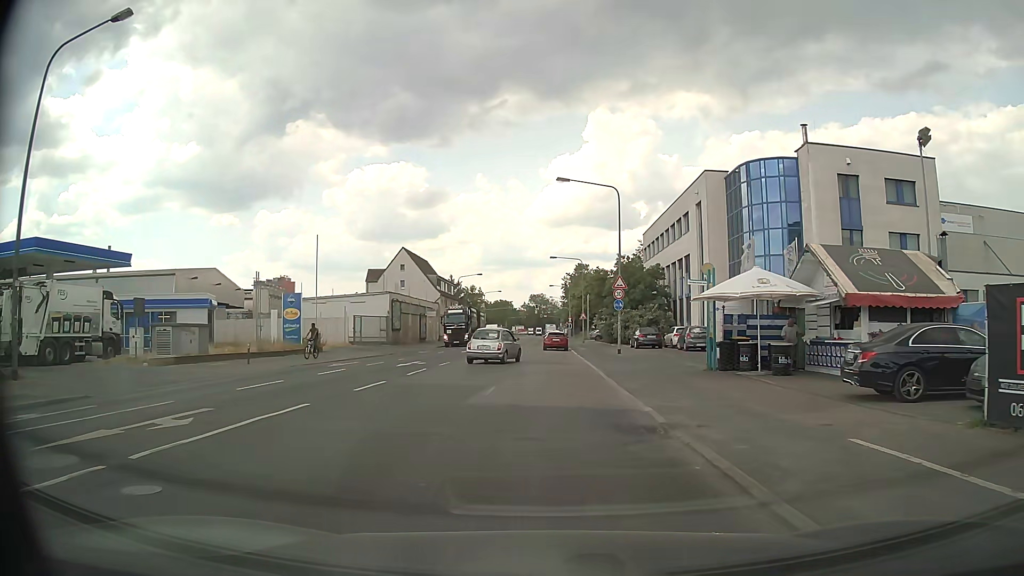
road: secondary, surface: asphalt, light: Day
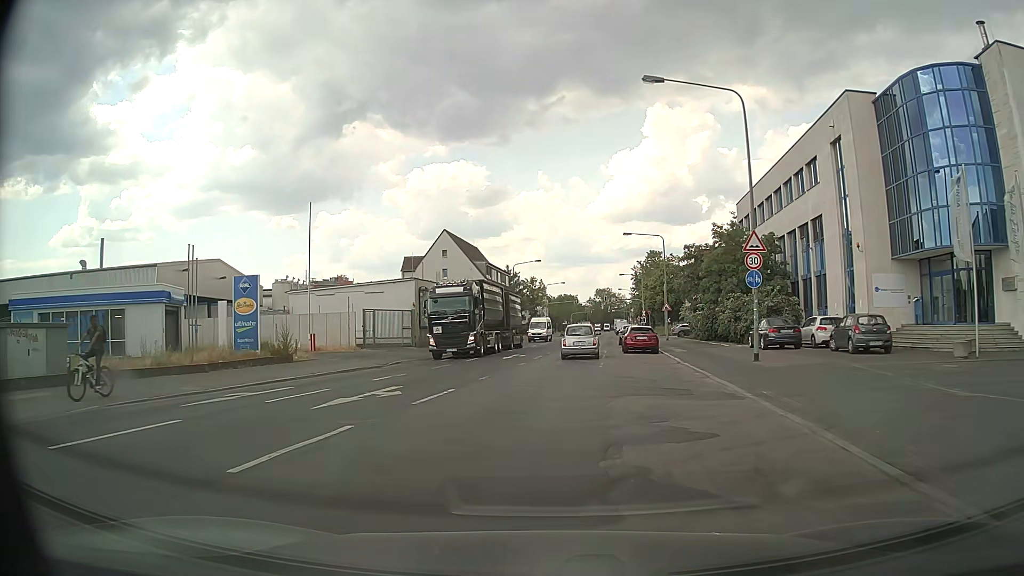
(-0.5, +15.6) m; -5°
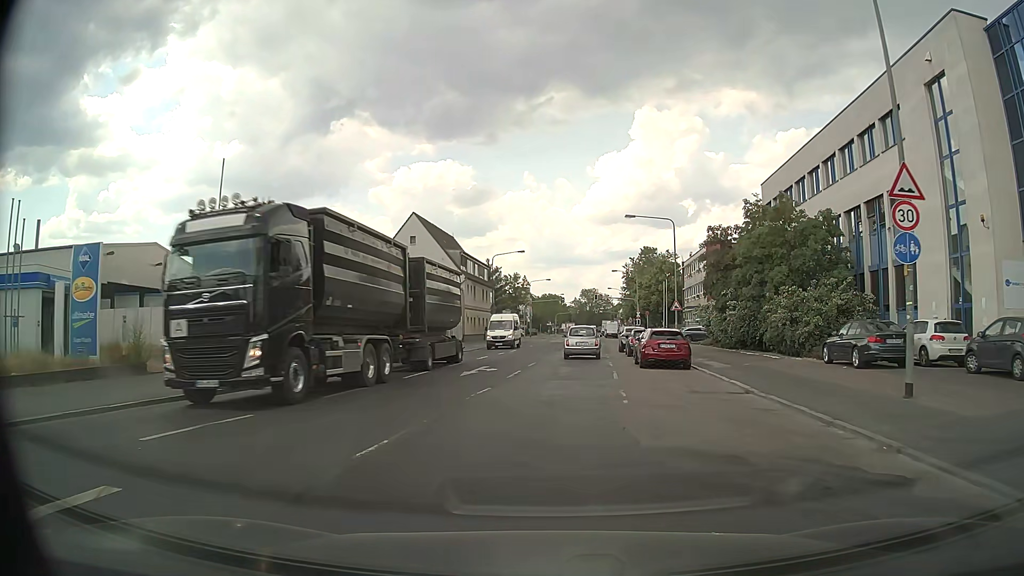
(0.0, +10.9) m; +2°
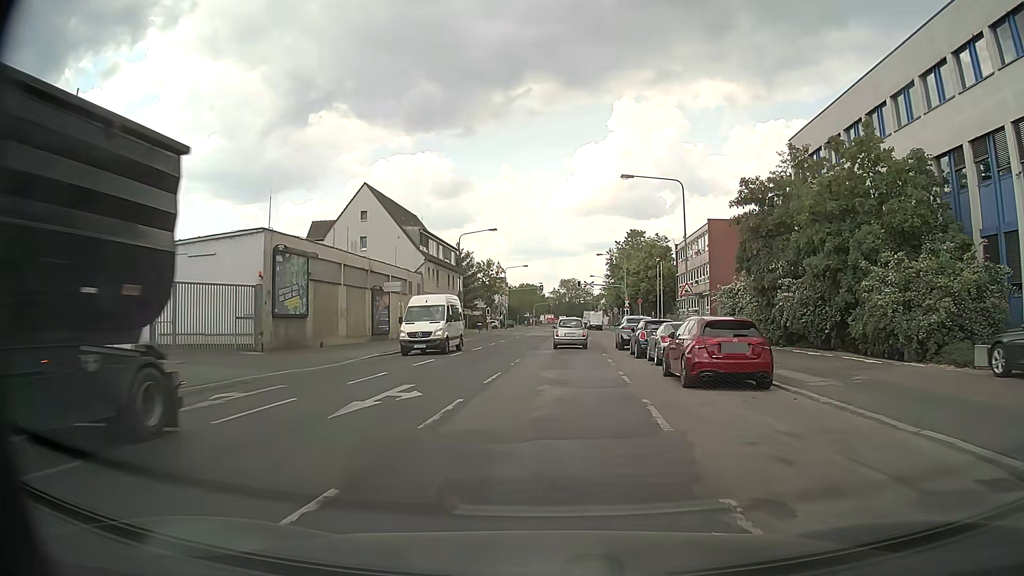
(+0.2, +10.7) m; +2°
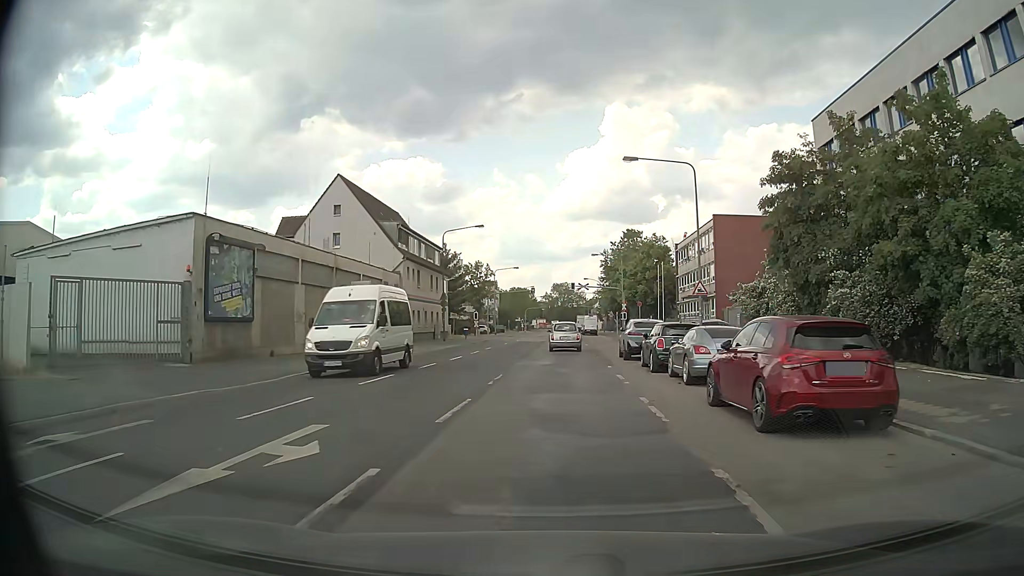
(0.0, +5.3) m; +1°
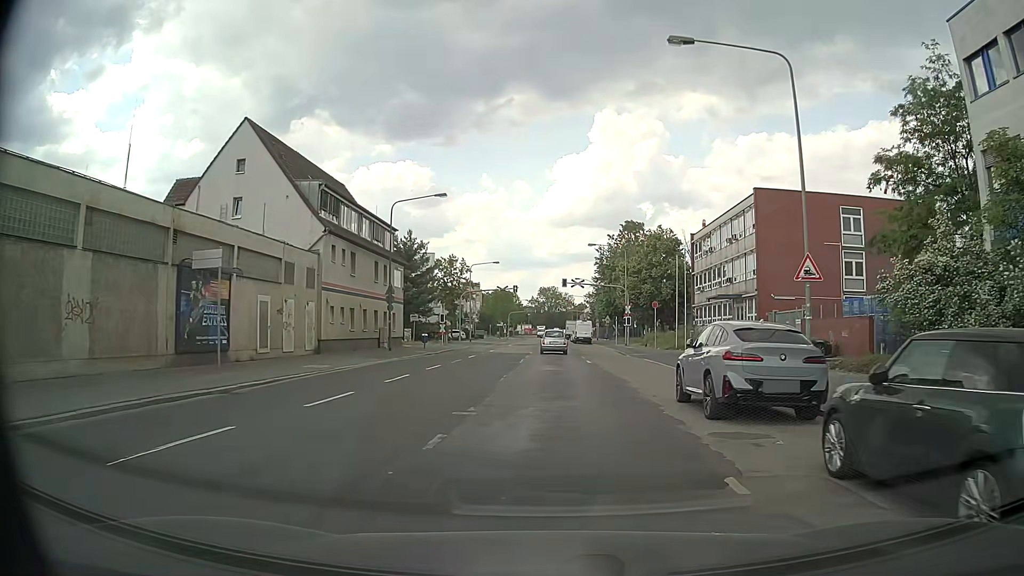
(+0.1, +15.6) m; +1°
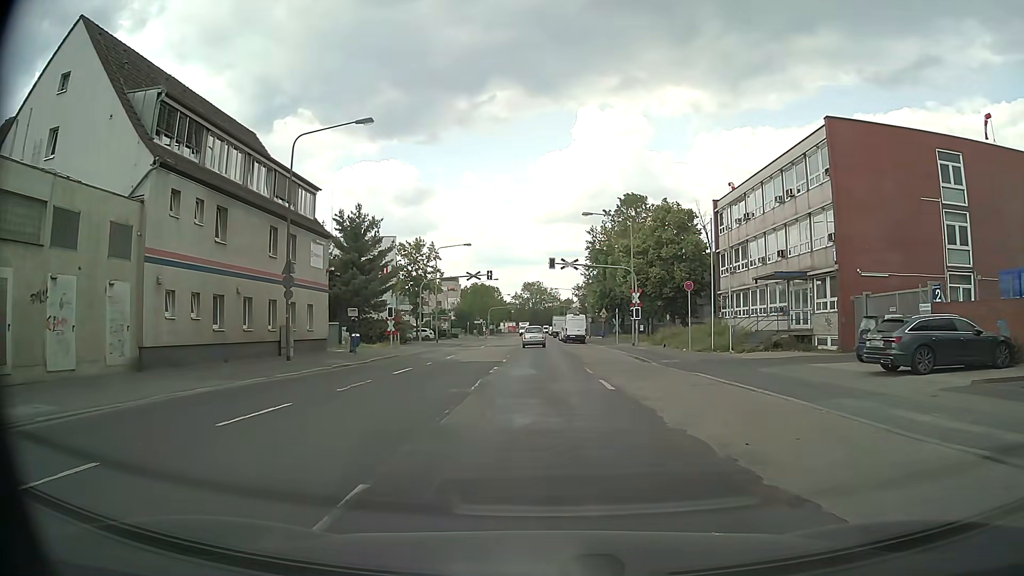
(+0.3, +15.1) m; +2°
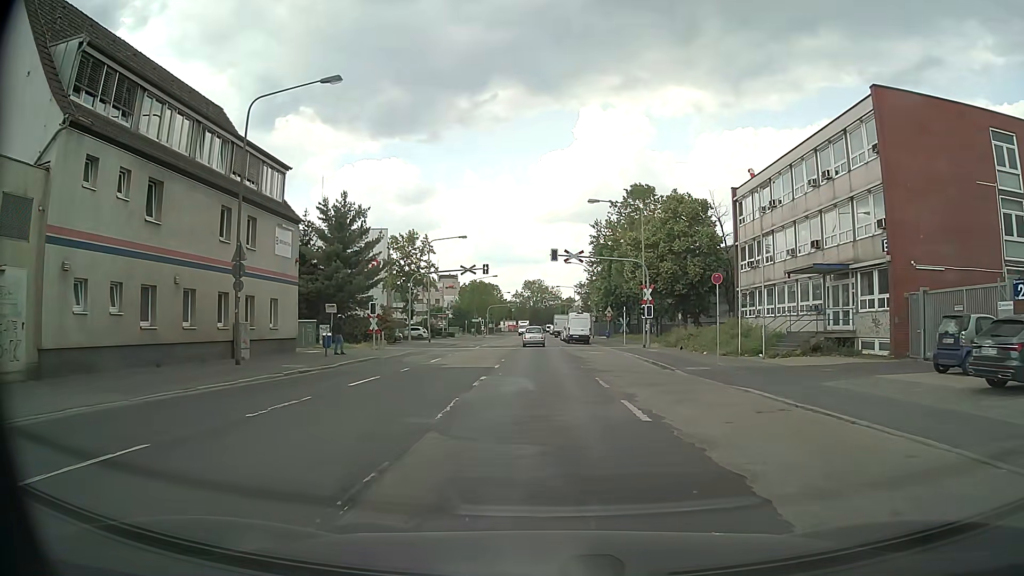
(-0.1, +4.9) m; -1°
(0, +10) (0, +20) (0, +30) (0, +40) (0, +50) (0, +60) (0, +70) (0, +80) (-1, +90) (-1, +100) m
